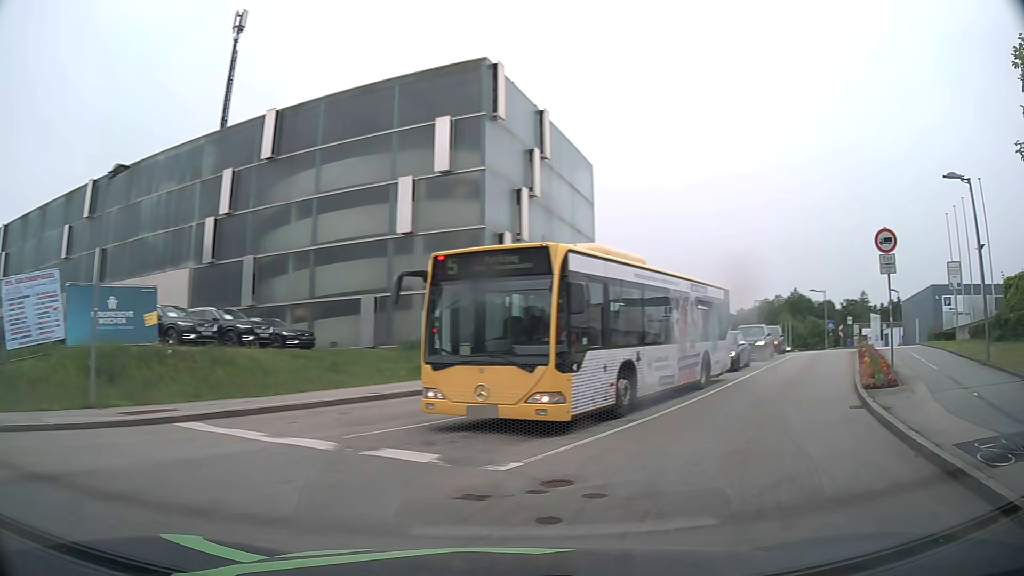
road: residential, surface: asphalt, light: Day
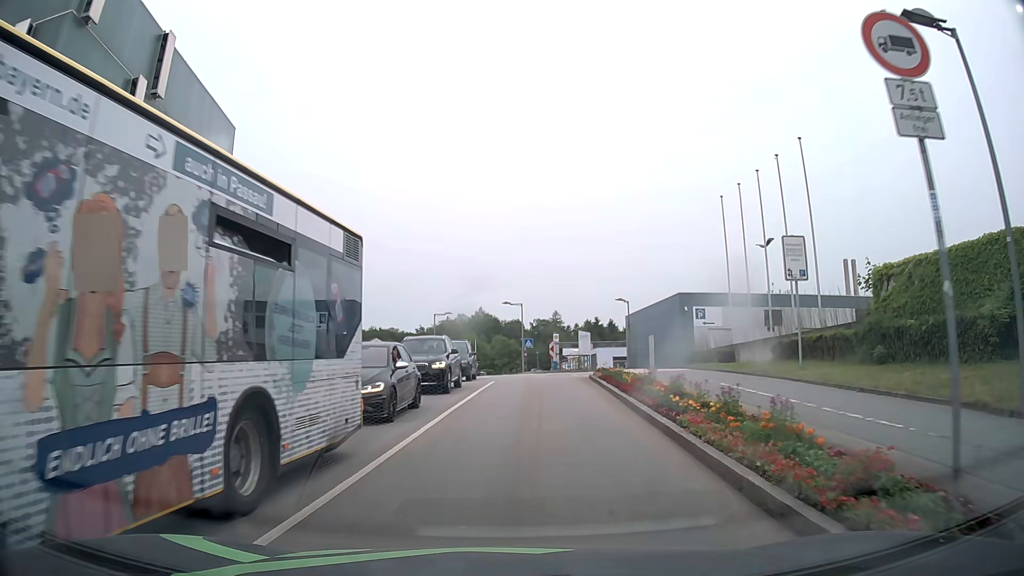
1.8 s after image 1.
(+3.8, +12.0) m; +27°
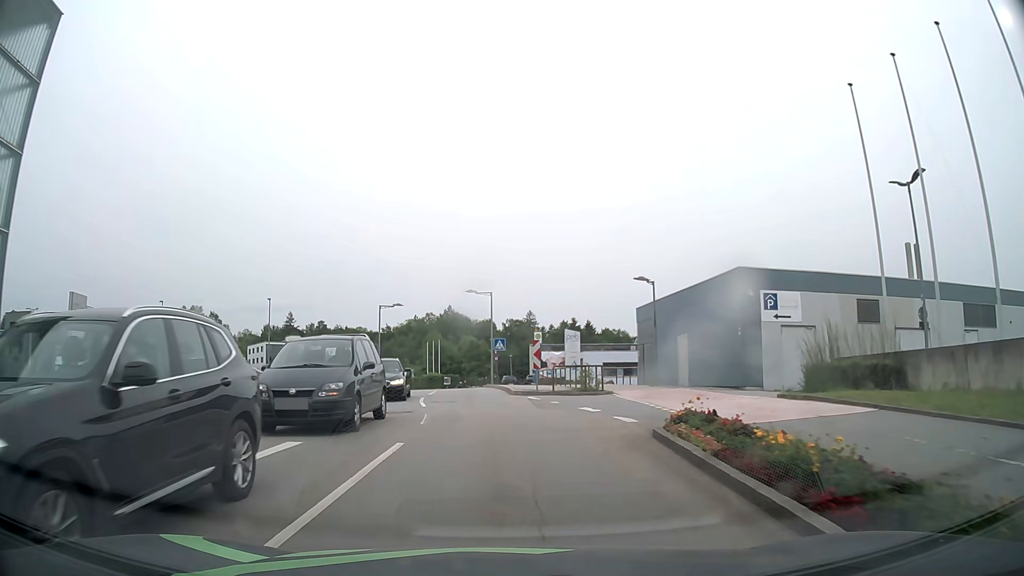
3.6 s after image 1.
(+0.4, +16.4) m; +2°
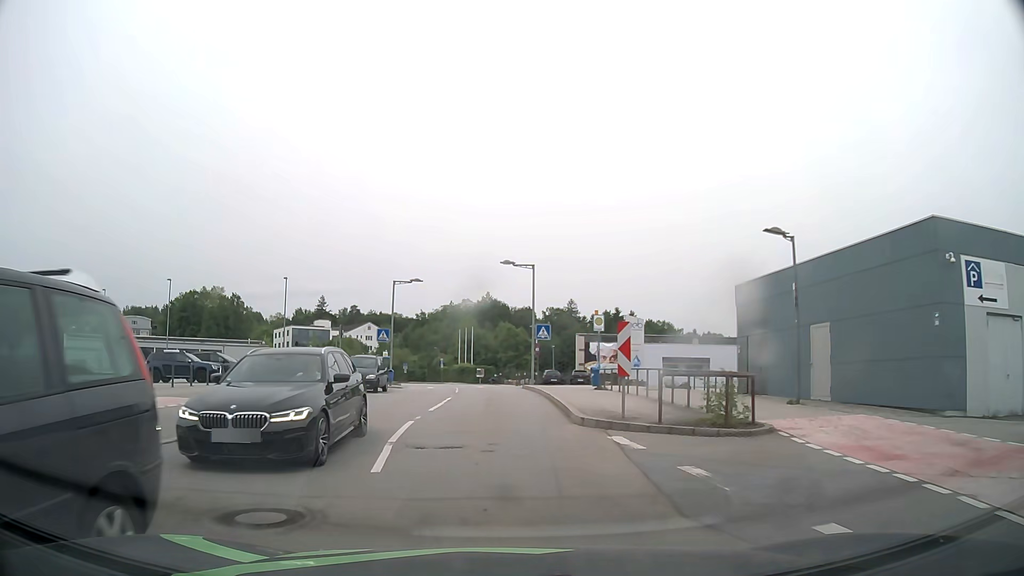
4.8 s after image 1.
(-0.3, +11.4) m; -4°
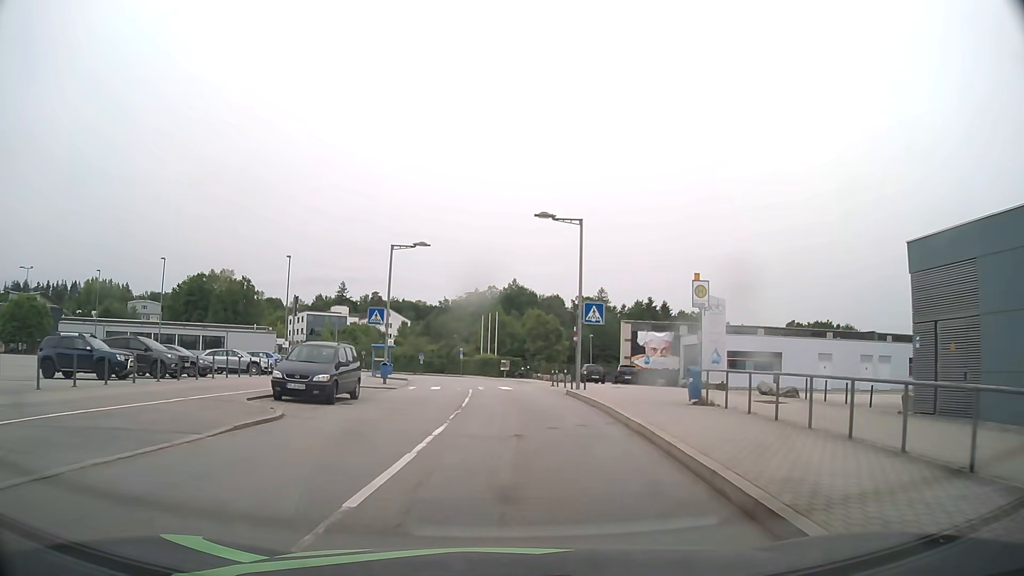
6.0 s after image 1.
(-0.1, +11.4) m; -1°
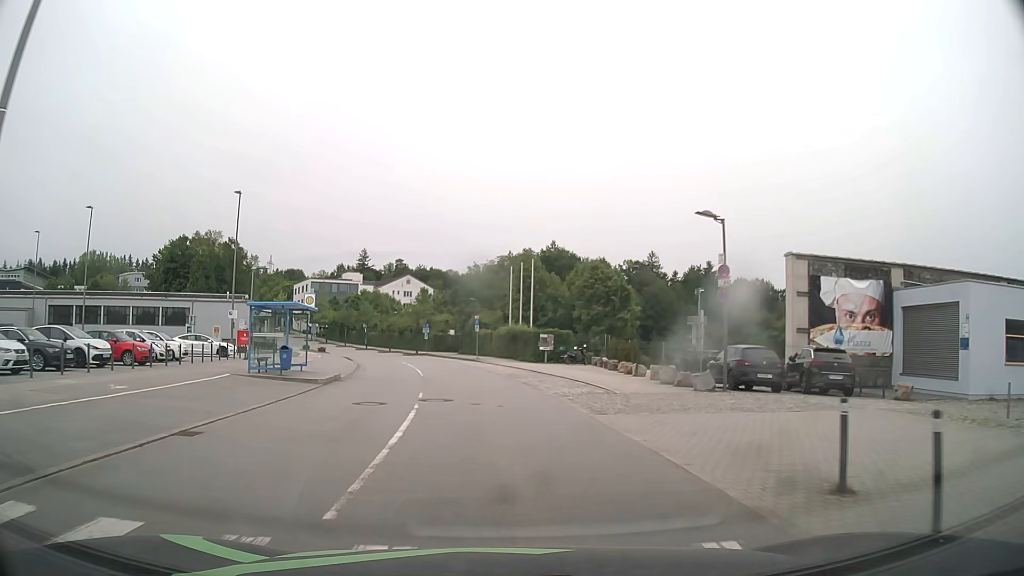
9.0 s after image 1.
(-0.1, +29.1) m; -3°
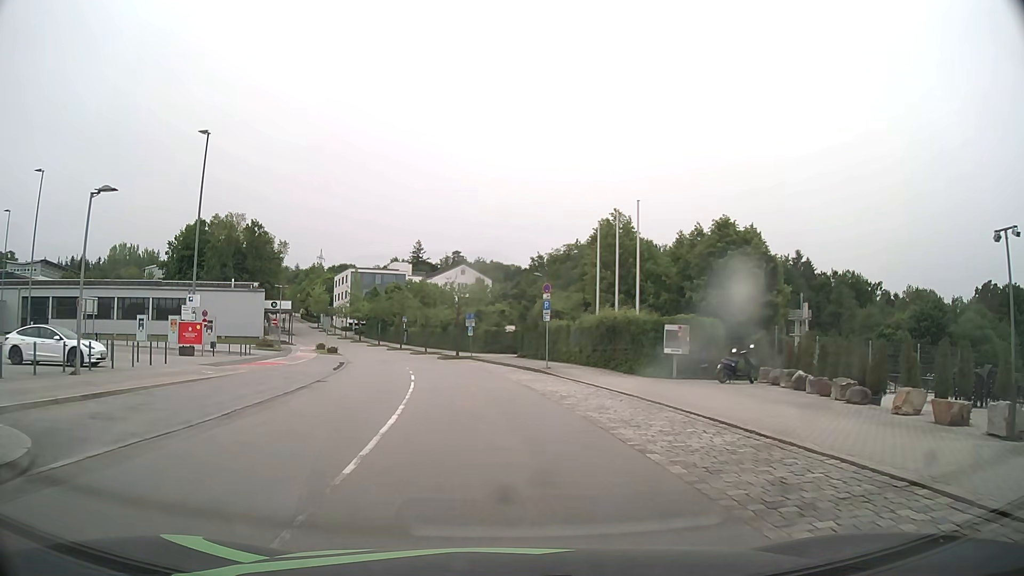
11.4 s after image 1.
(-0.9, +21.1) m; -5°
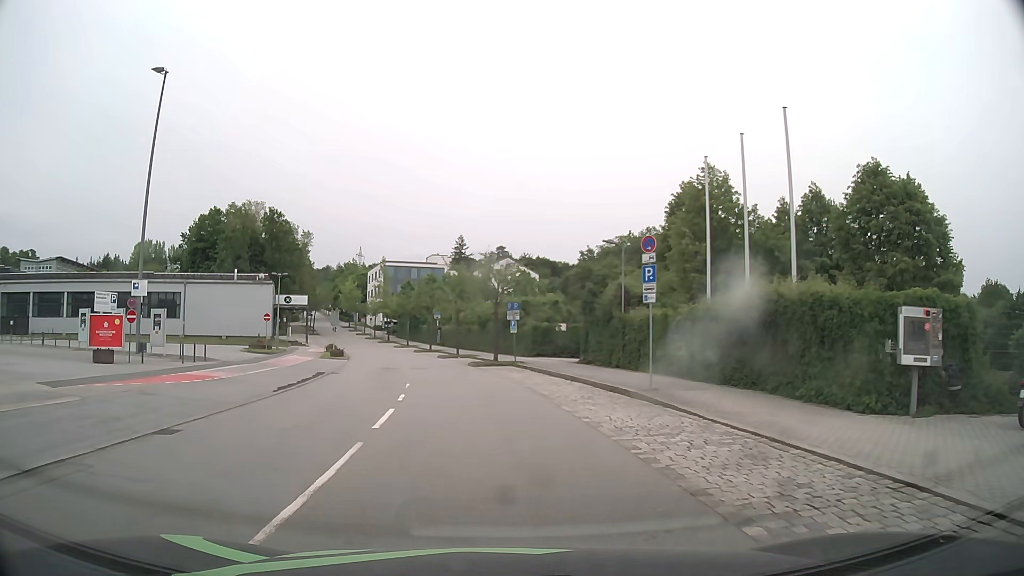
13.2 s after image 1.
(-0.4, +13.1) m; -4°
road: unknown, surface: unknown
